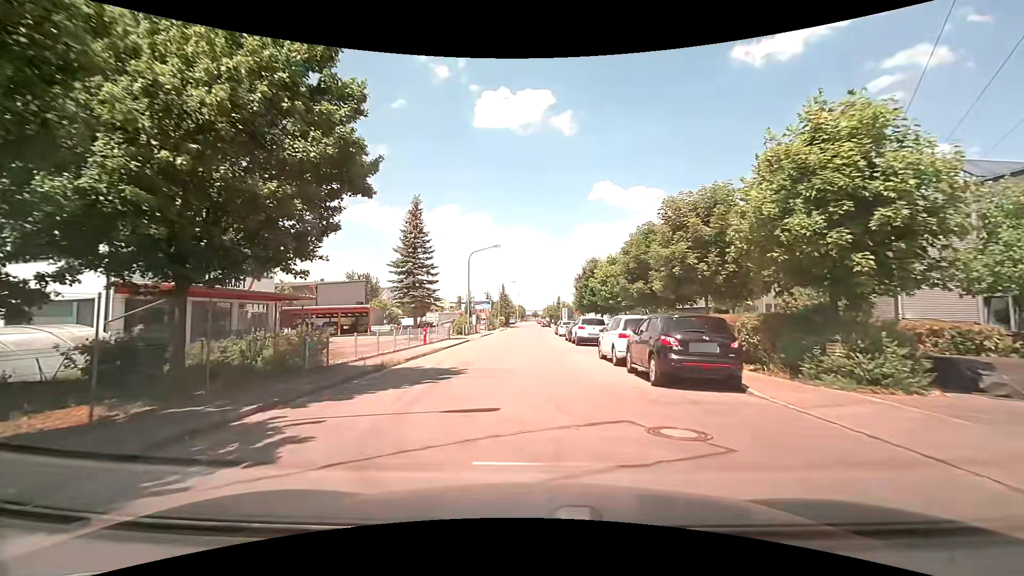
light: Day
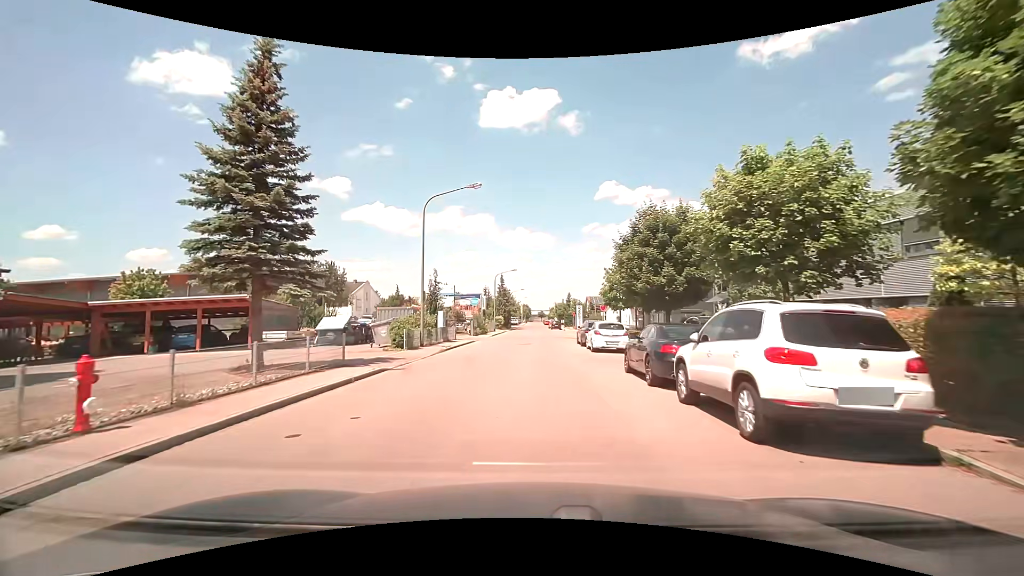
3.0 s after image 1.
(-0.2, +22.0) m; -1°
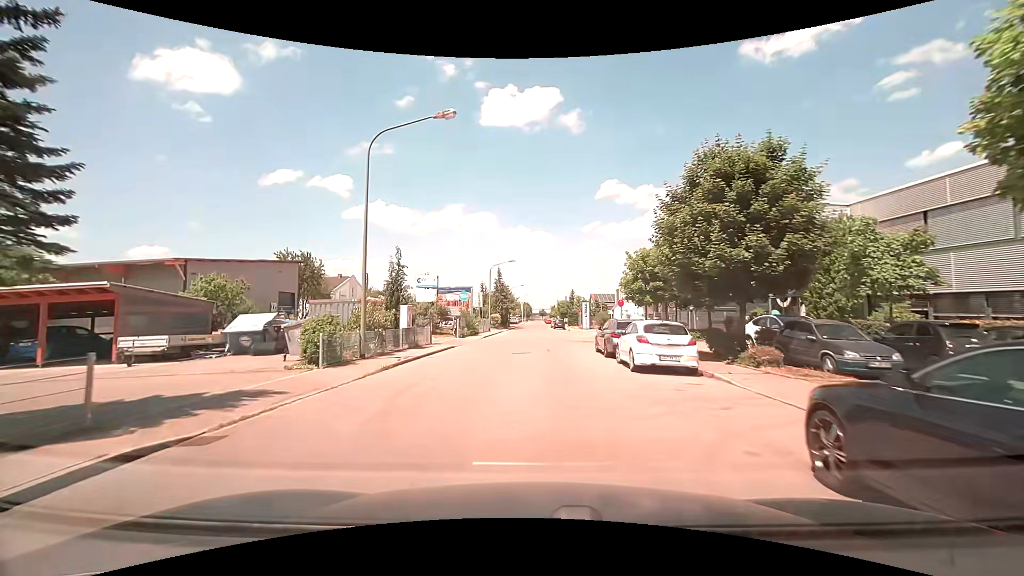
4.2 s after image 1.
(0.0, +9.3) m; 0°
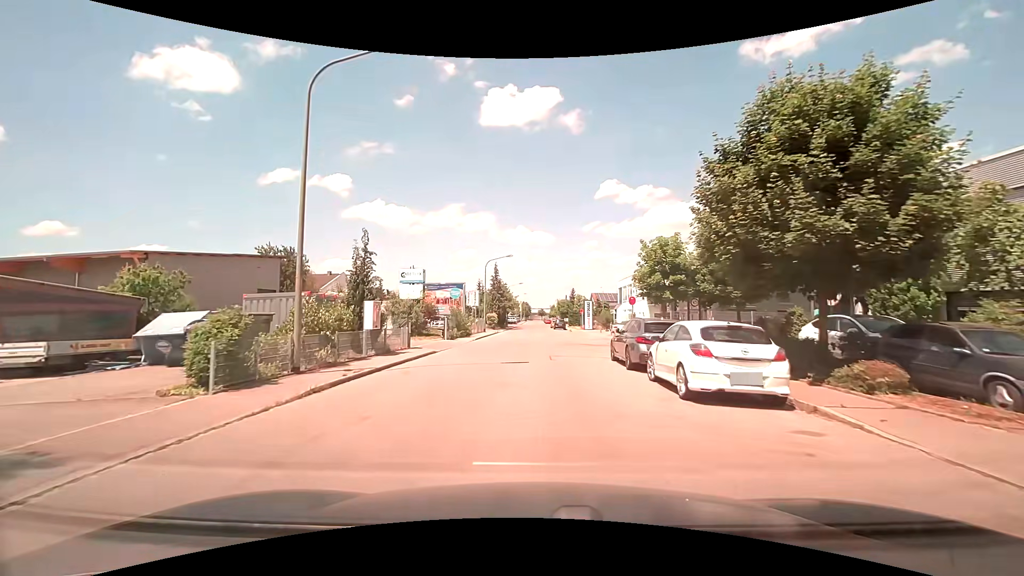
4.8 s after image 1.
(0.0, +4.7) m; +1°
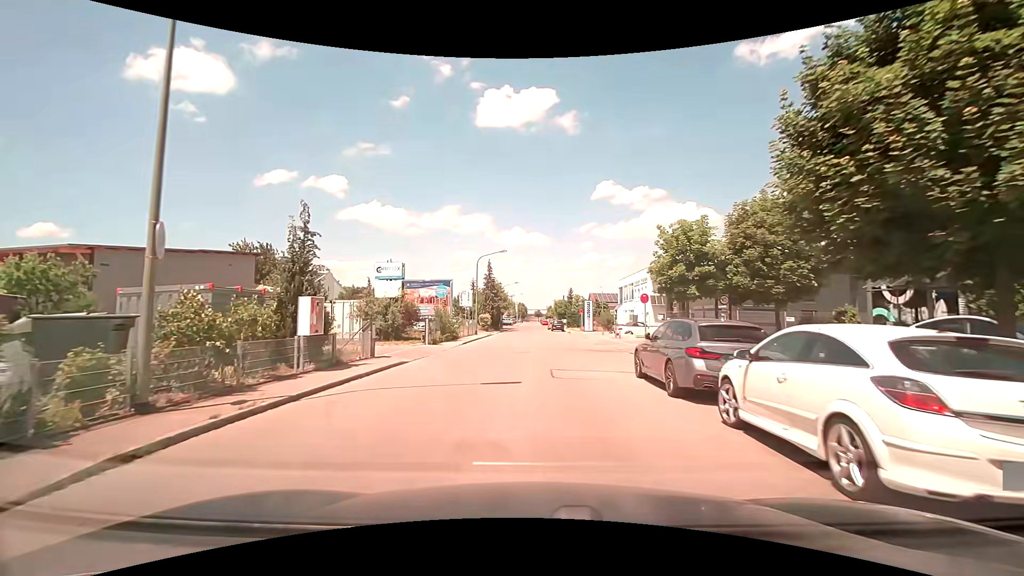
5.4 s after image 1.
(0.0, +4.8) m; 0°
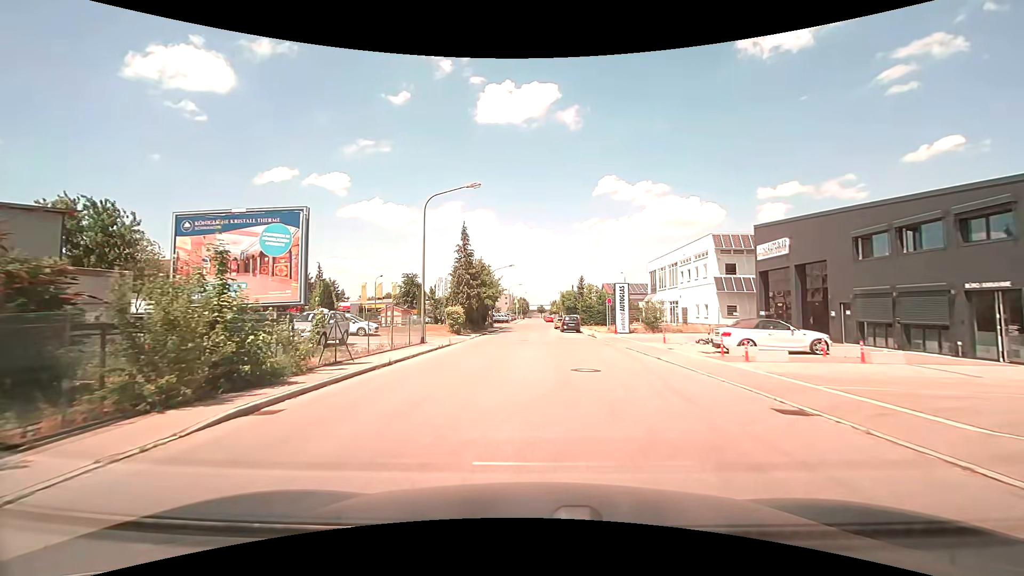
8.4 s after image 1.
(+0.1, +24.8) m; 0°
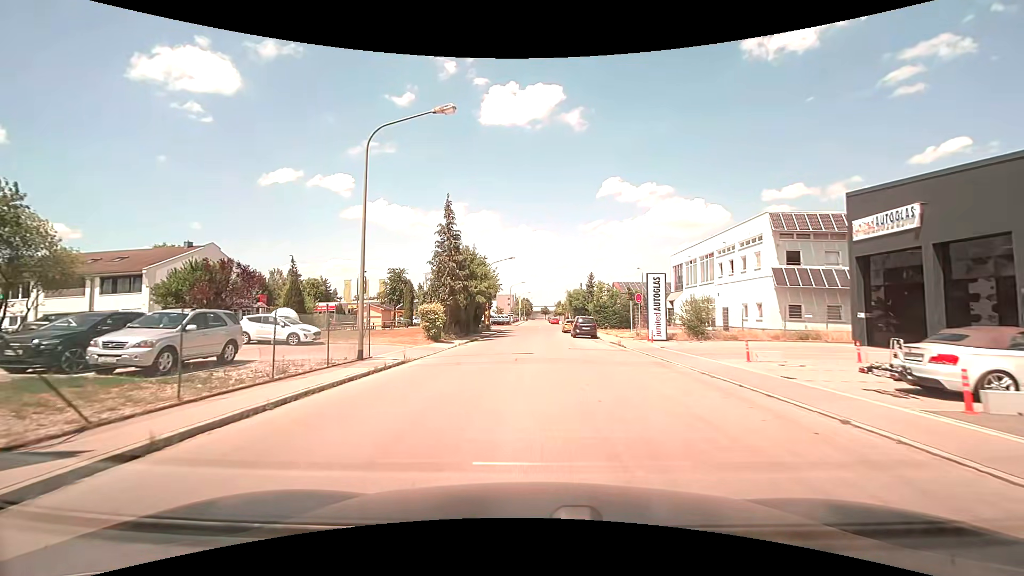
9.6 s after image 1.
(-0.1, +10.2) m; -1°
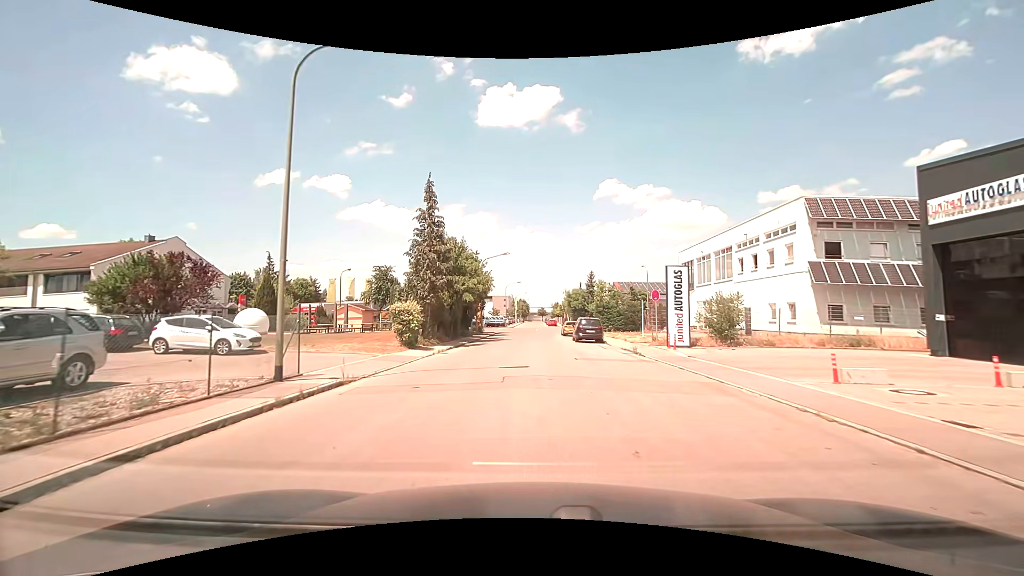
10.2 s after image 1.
(0.0, +5.2) m; +1°
(0, +10) (0, +20) (+1, +30) (+1, +40) (+1, +50) (+1, +60) (+2, +70) (+2, +80) (+1, +90) (+1, +100) m
